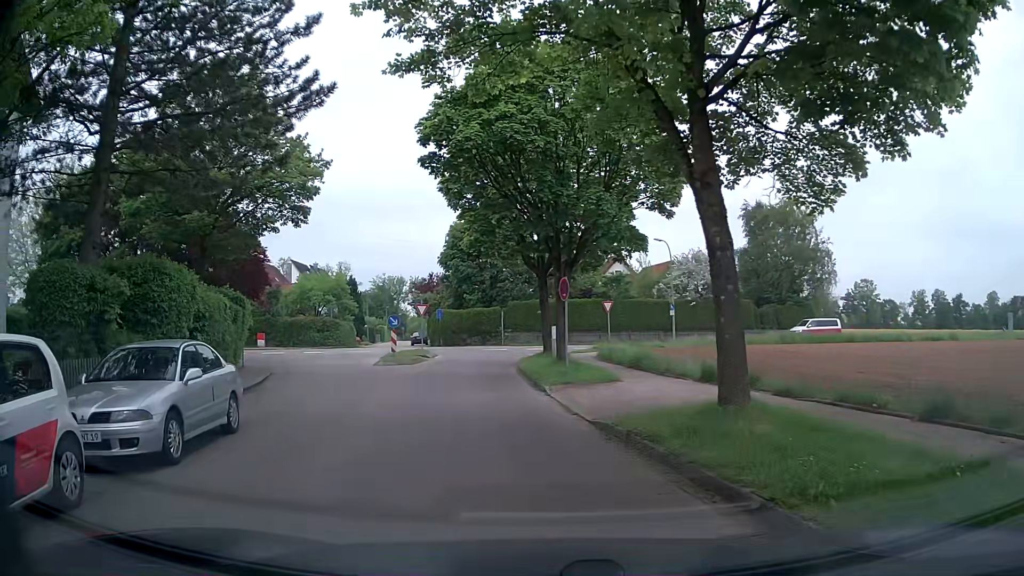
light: Day
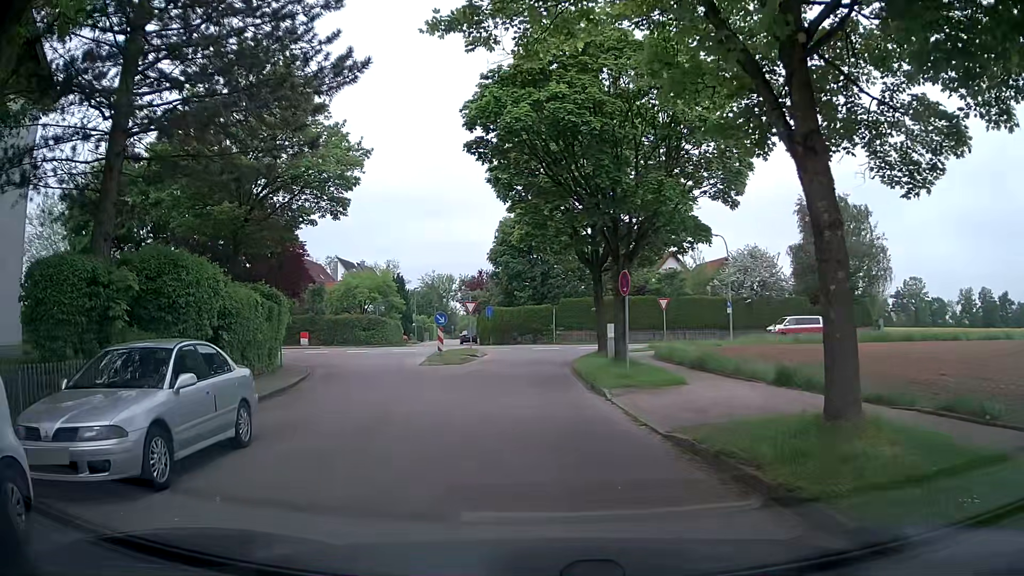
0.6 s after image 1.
(-0.1, +1.6) m; -5°
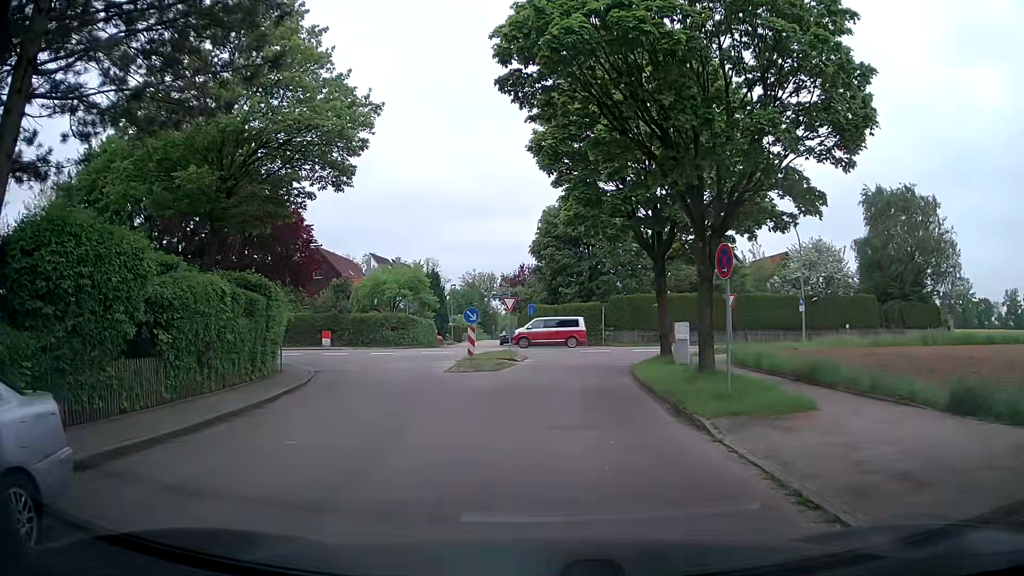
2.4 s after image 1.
(-0.3, +5.2) m; -3°
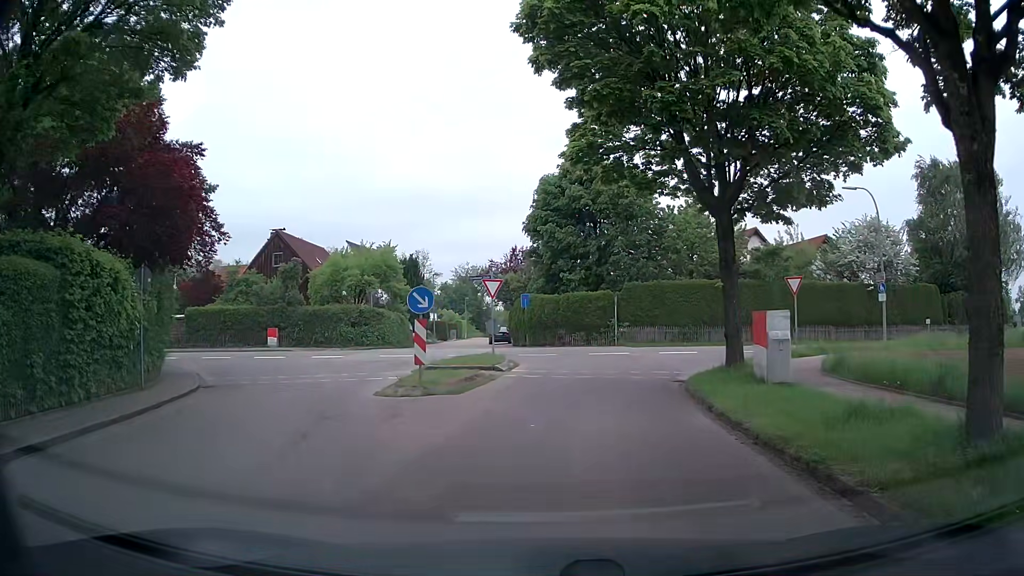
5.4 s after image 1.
(-0.2, +9.8) m; 0°
